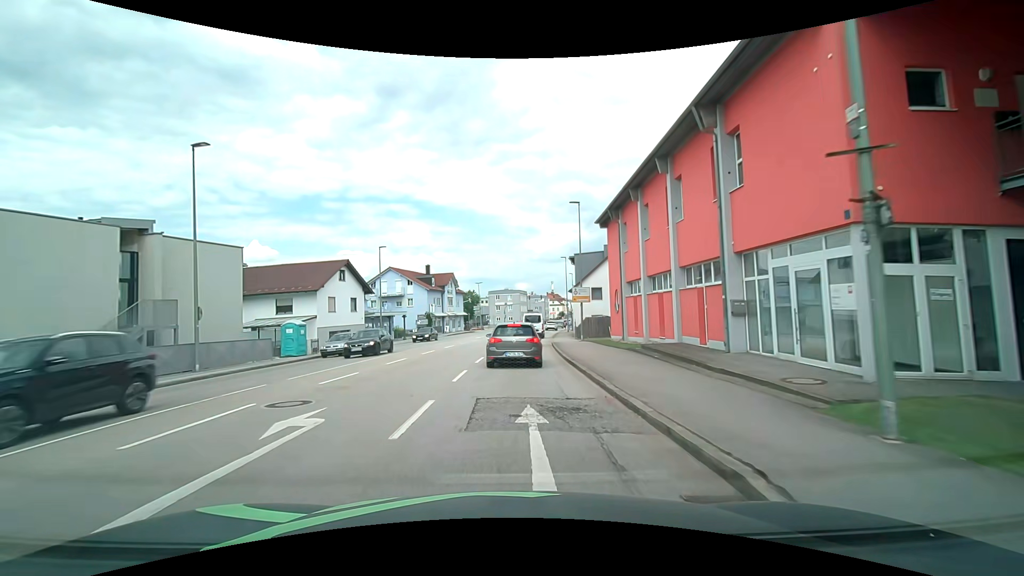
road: tertiary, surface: asphalt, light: Day
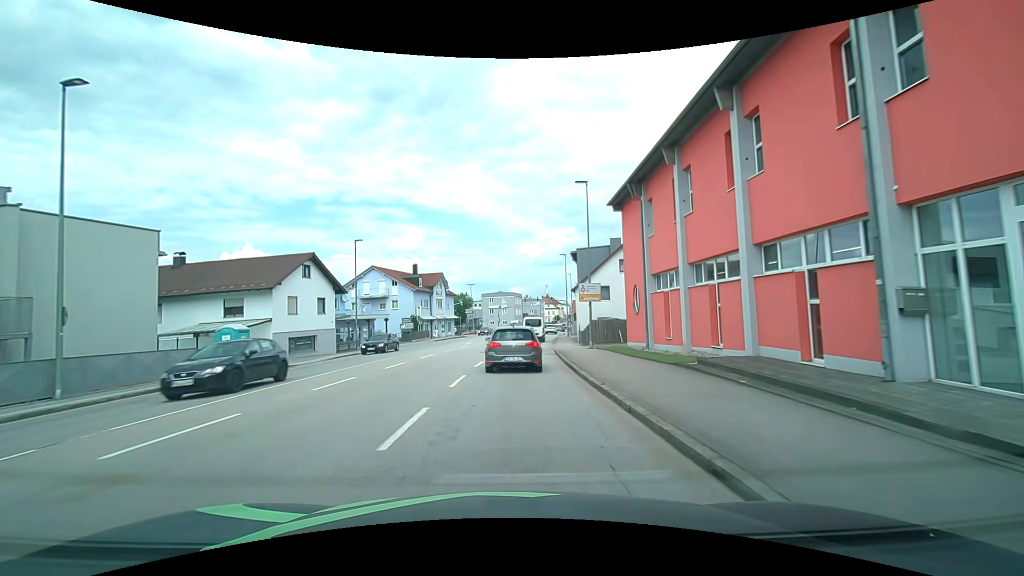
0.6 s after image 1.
(0.0, +6.3) m; +1°
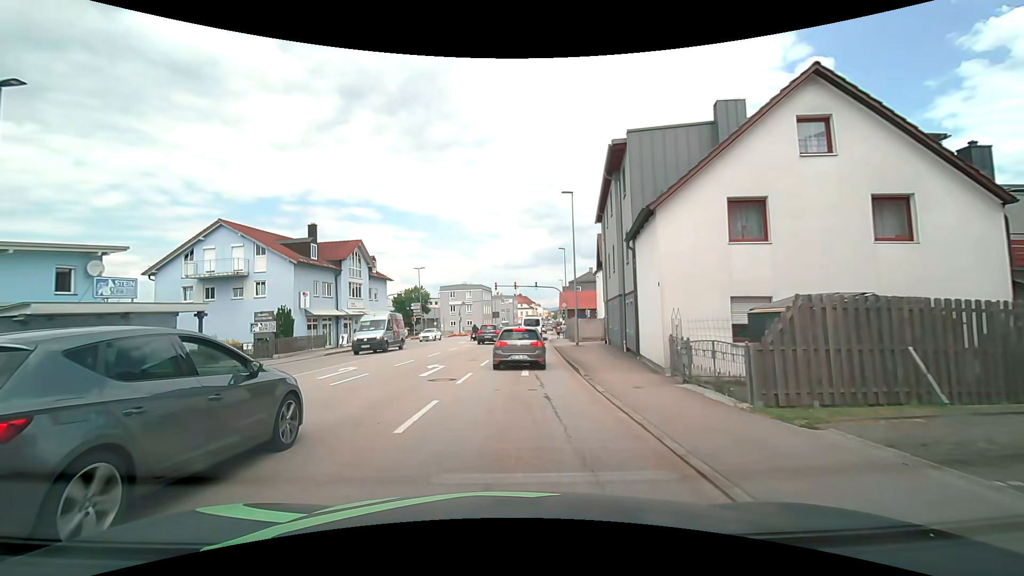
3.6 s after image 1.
(+0.6, +29.2) m; +3°
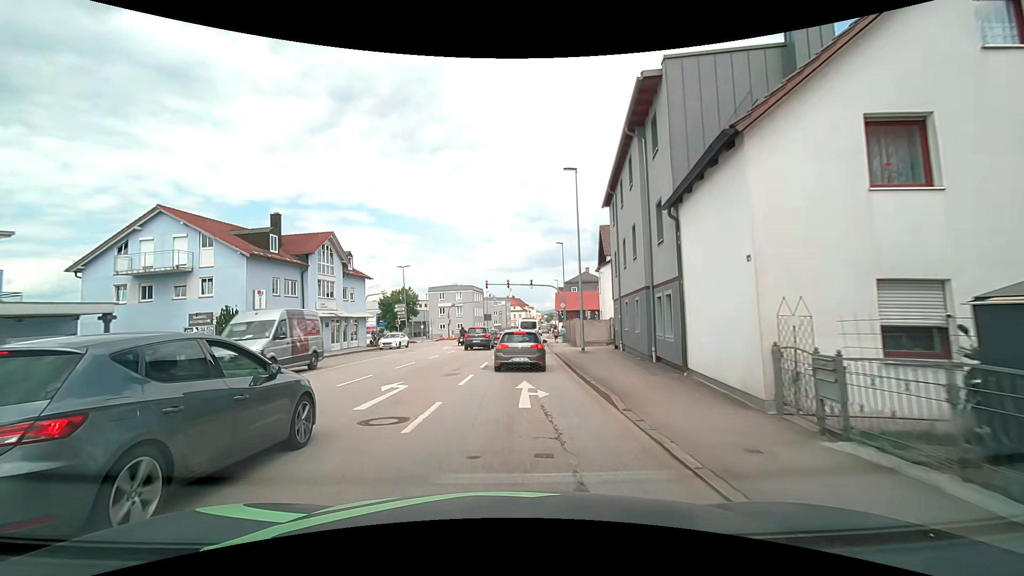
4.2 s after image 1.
(+0.1, +5.5) m; +1°
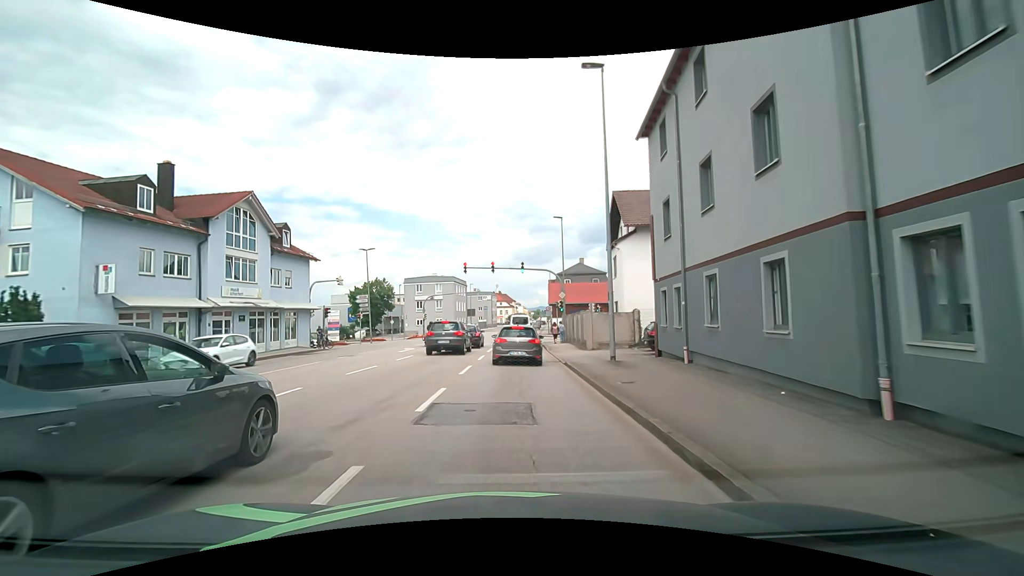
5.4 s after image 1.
(+0.1, +10.9) m; +1°
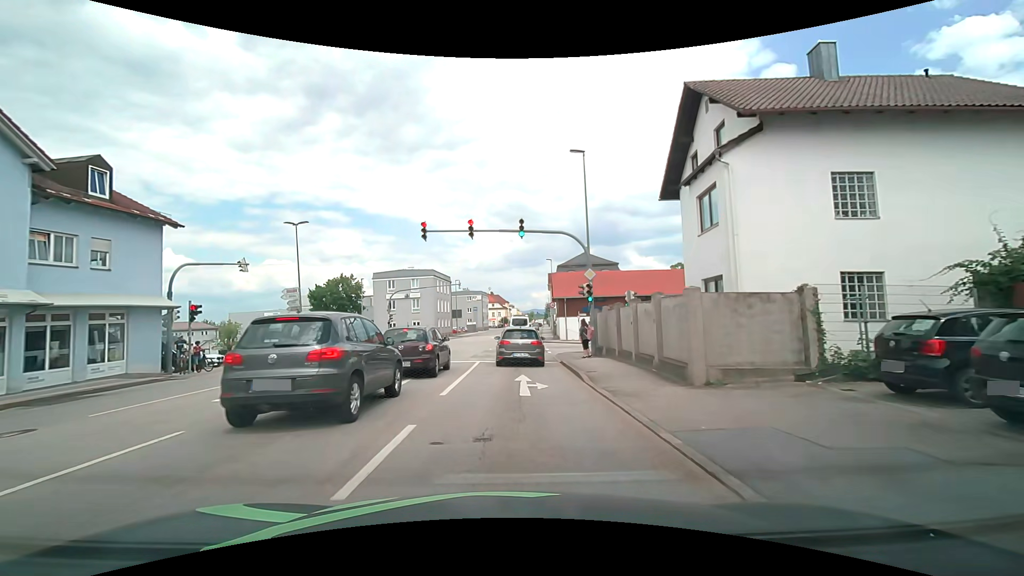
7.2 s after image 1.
(+0.2, +16.1) m; +1°
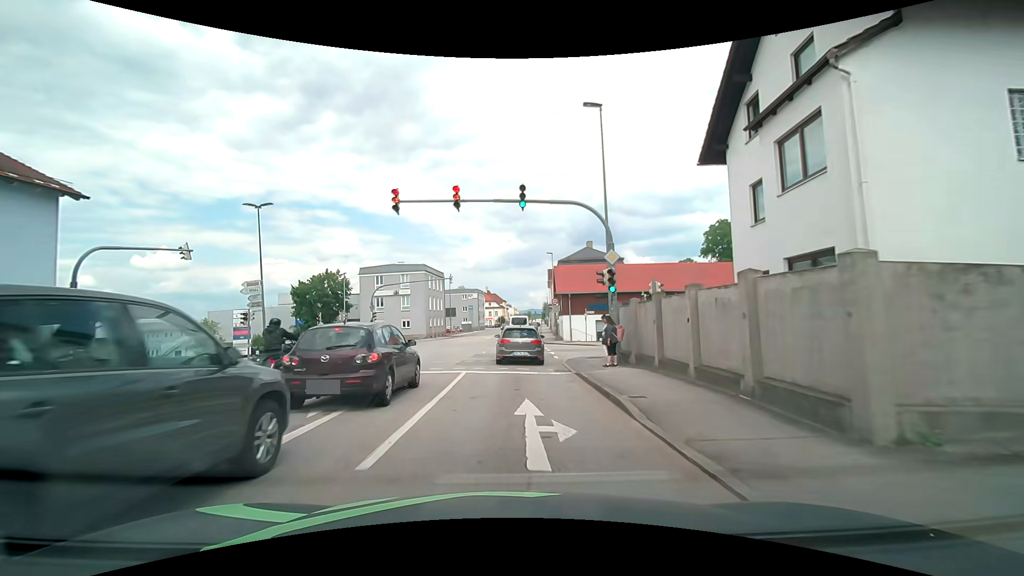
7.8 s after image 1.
(0.0, +5.4) m; 0°
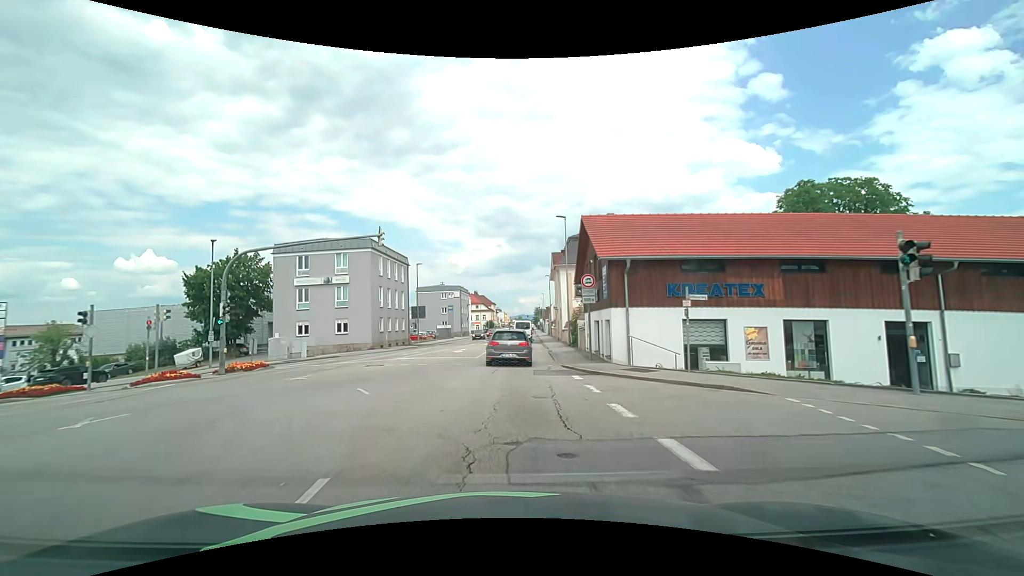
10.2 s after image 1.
(+0.1, +22.8) m; 0°
(0, +10) (0, +20) (+1, +30) (+1, +40) (+1, +50) (+1, +60) (+1, +70) (+1, +80) (+2, +90) (+2, +100) m
